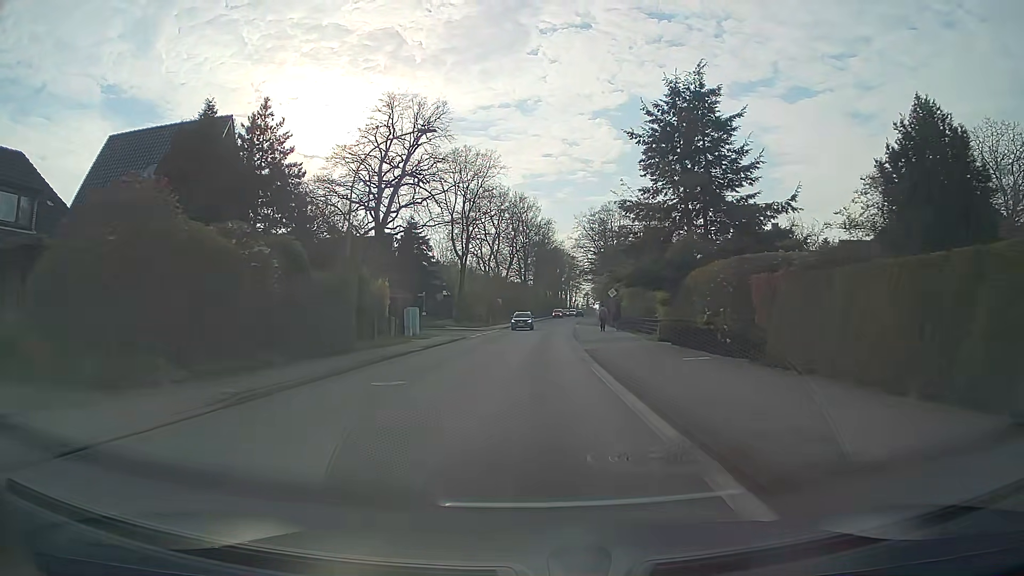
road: secondary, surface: asphalt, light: Day
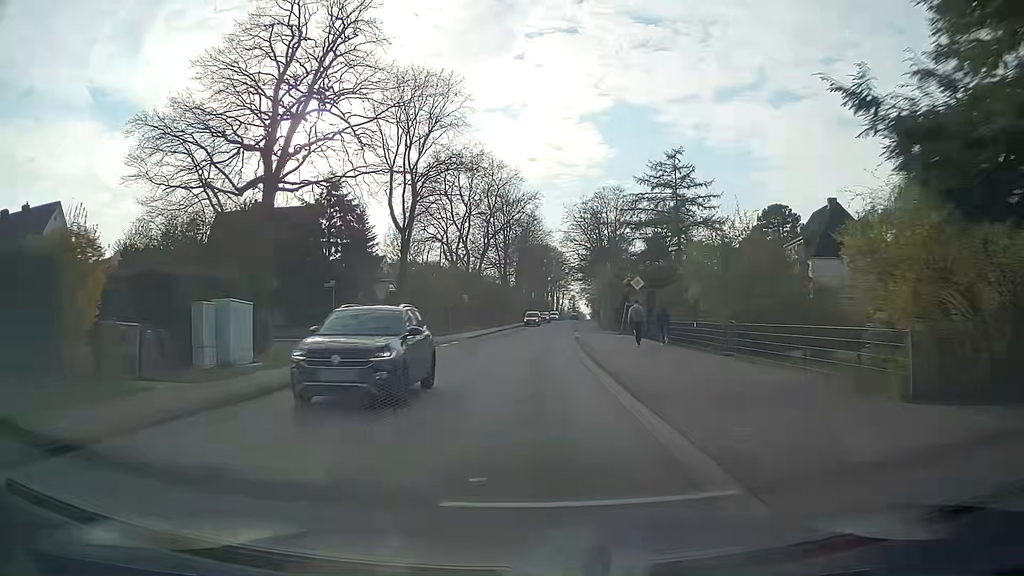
(+0.2, +22.6) m; +1°
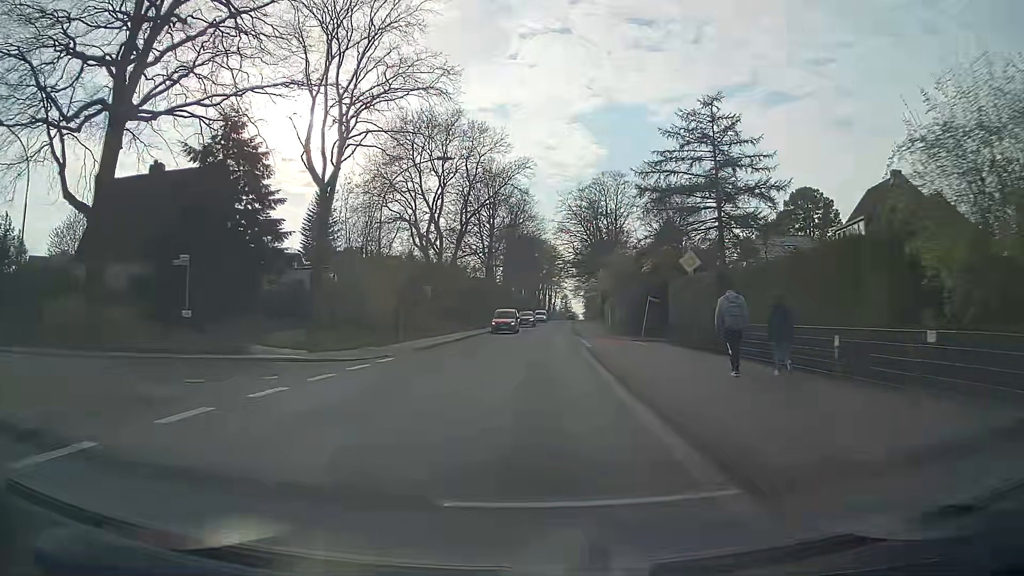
(+0.1, +15.0) m; +1°
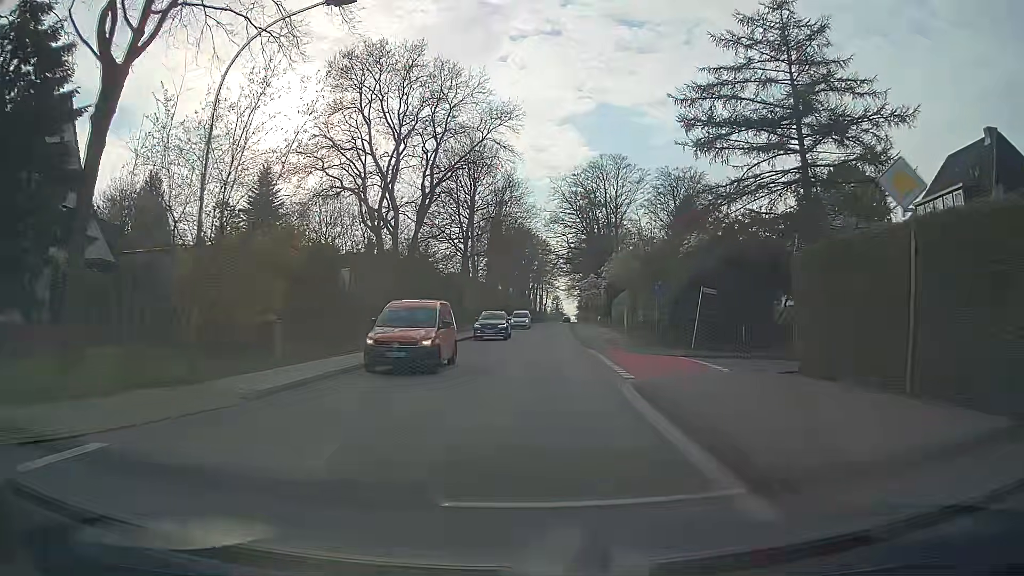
(+0.1, +15.1) m; +1°
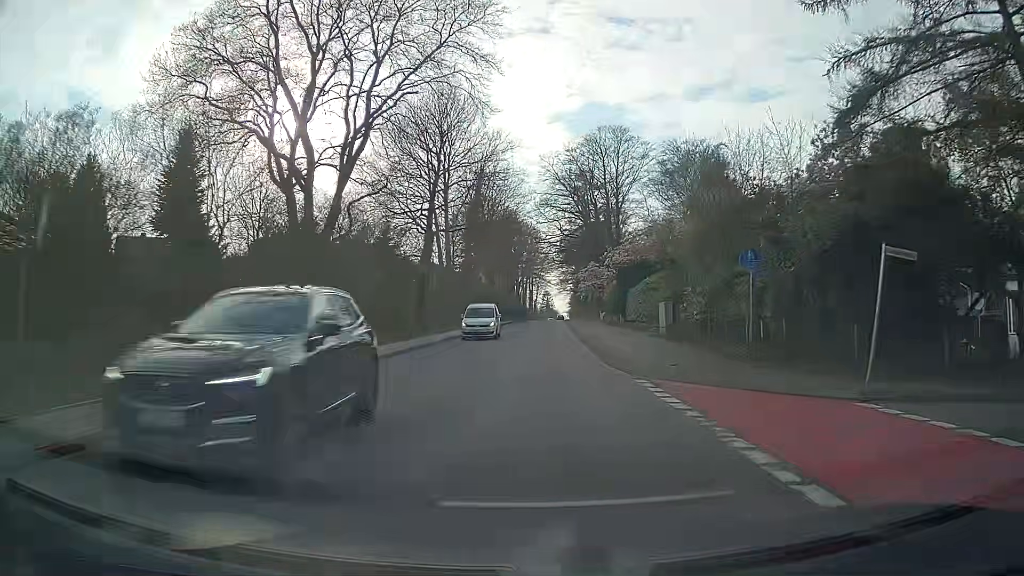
(+0.1, +14.9) m; +1°
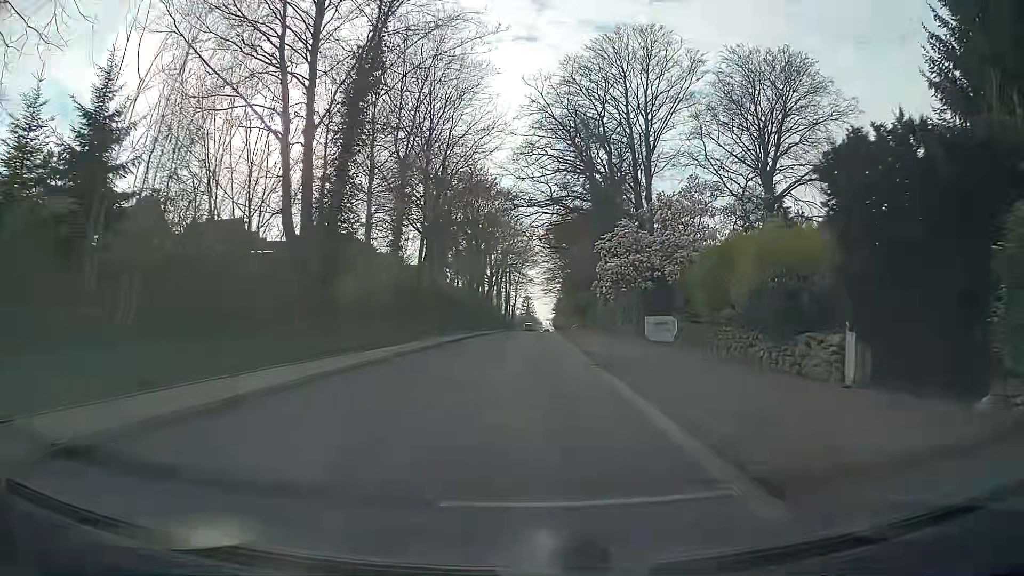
(+0.2, +37.7) m; +1°
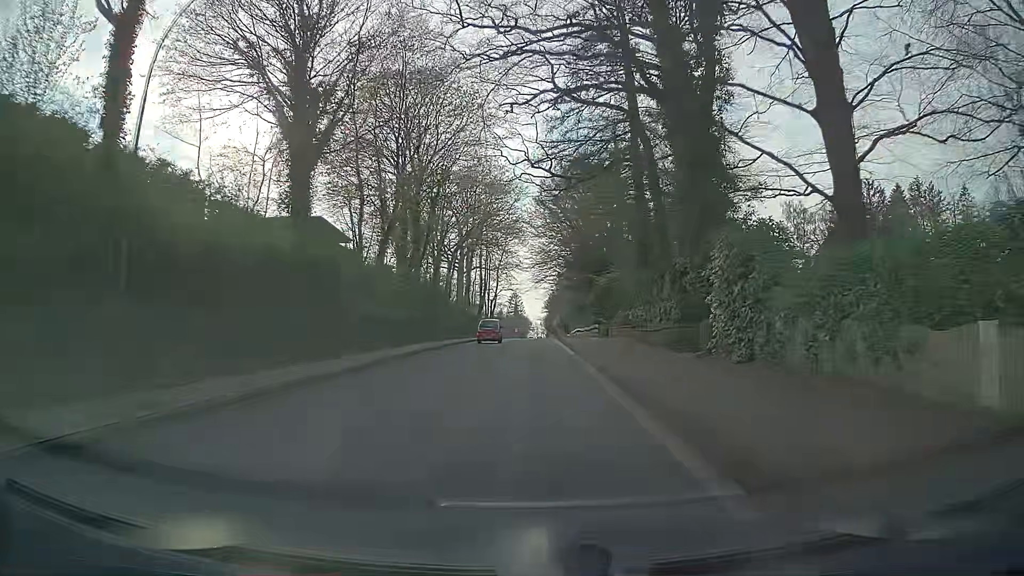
(+0.6, +38.3) m; +1°
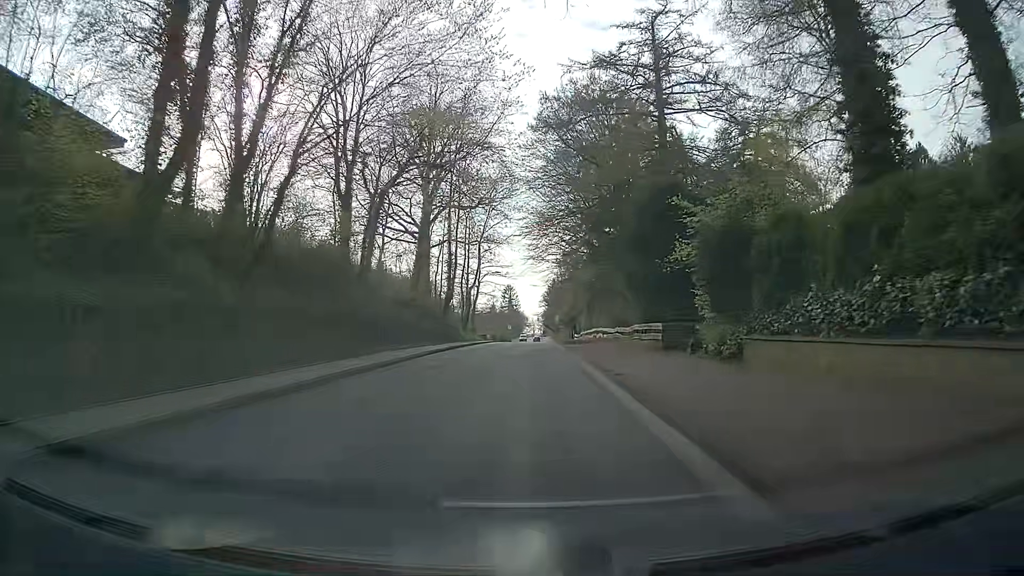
(0.0, +30.1) m; 0°
(0, +10) (0, +20) (0, +30) (0, +40) (0, +50) (0, +60) (0, +70) (0, +80) (0, +90) (0, +100) m
